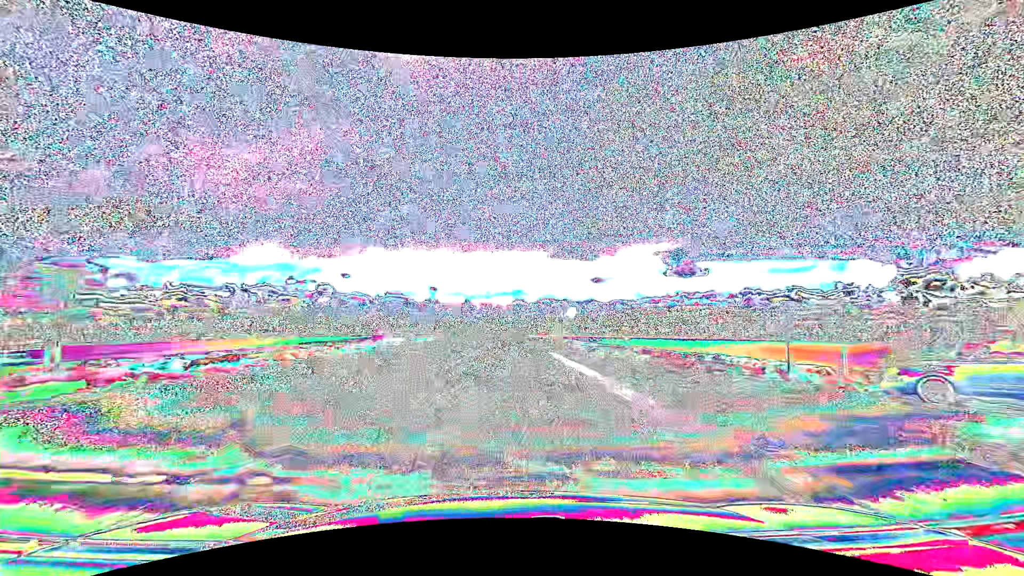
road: primary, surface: asphalt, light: Day
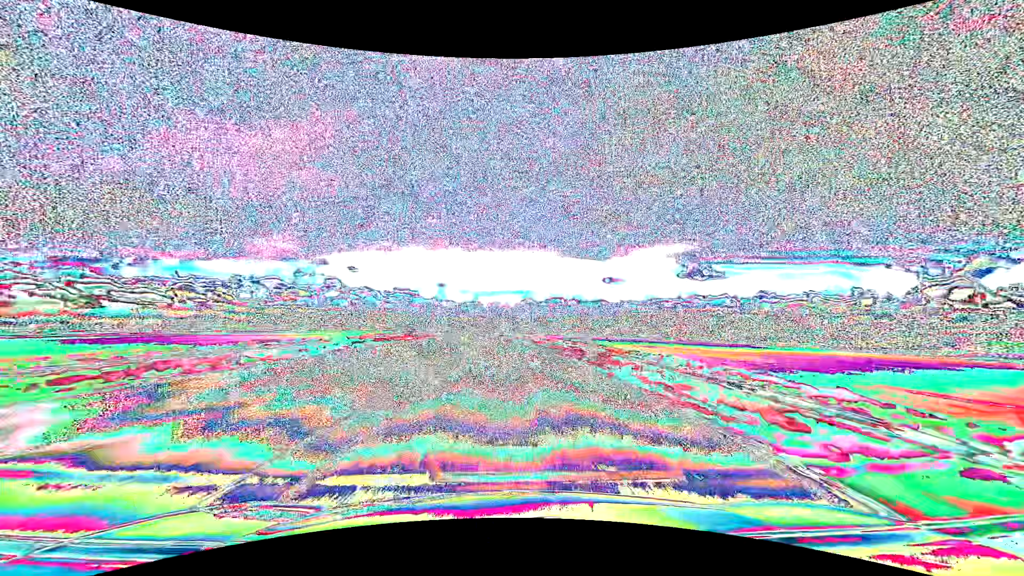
(-0.3, +63.2) m; -1°
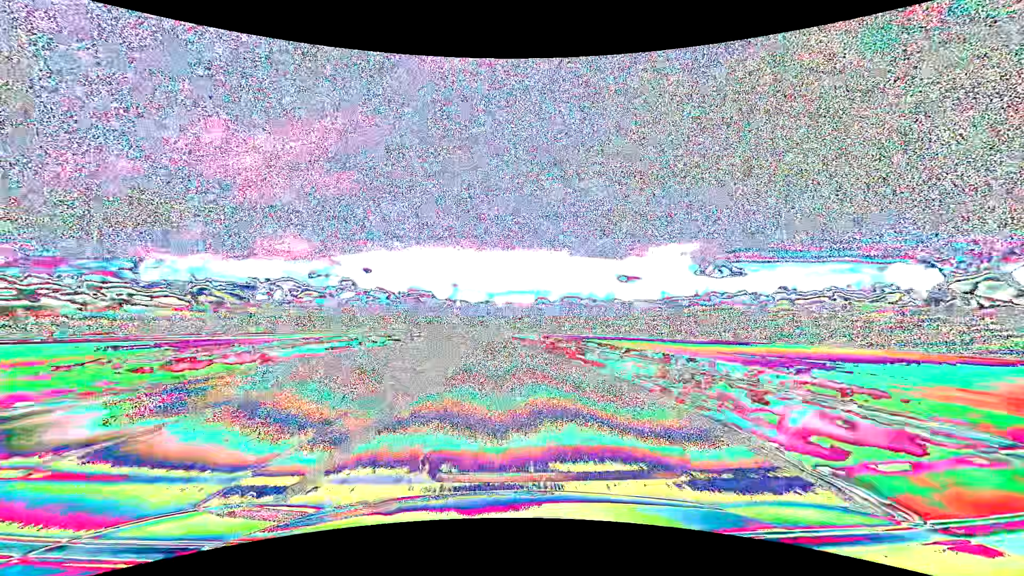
(-0.3, +31.6) m; -1°
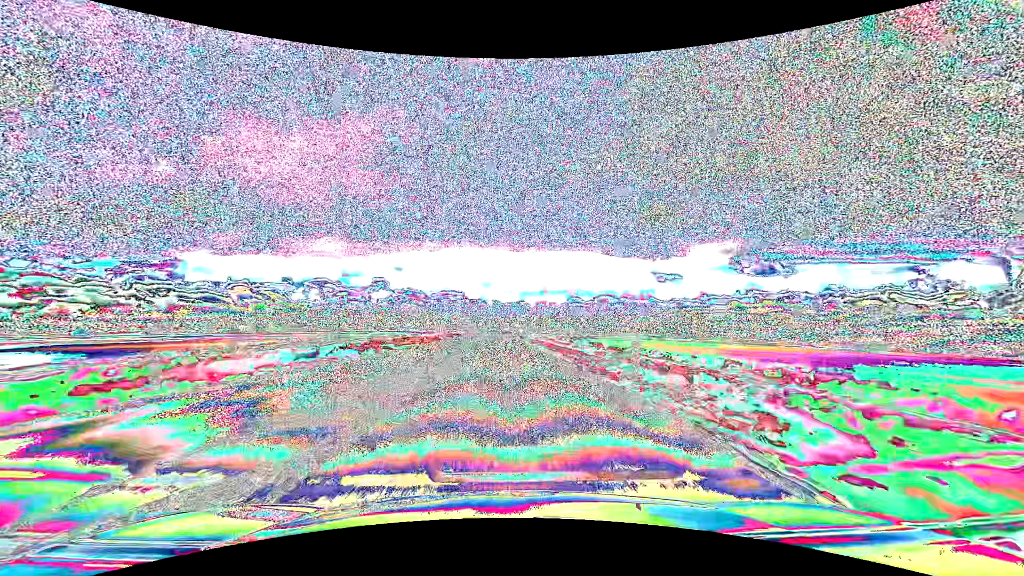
(-3.7, +79.0) m; -4°
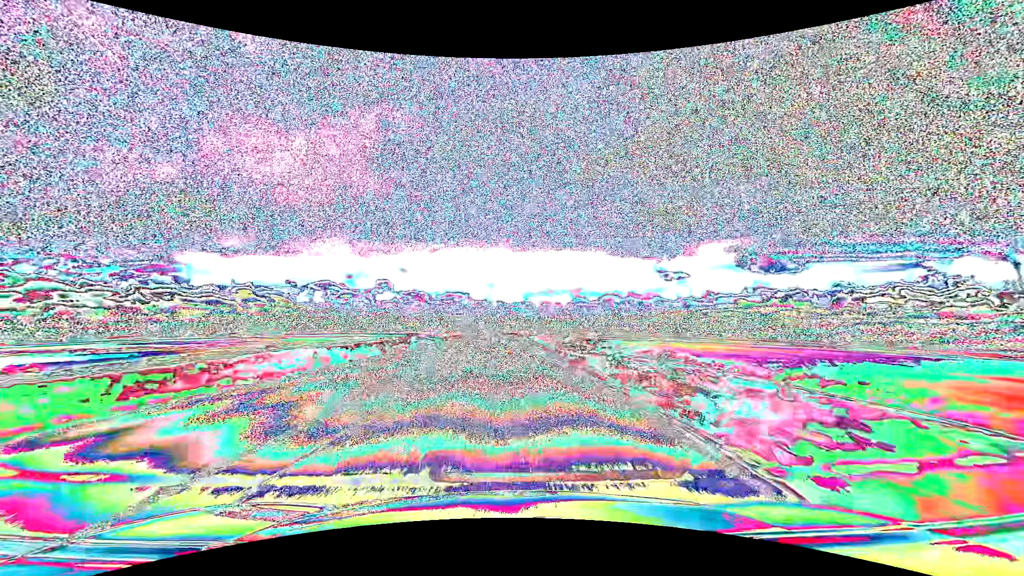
(-0.1, +31.7) m; 0°
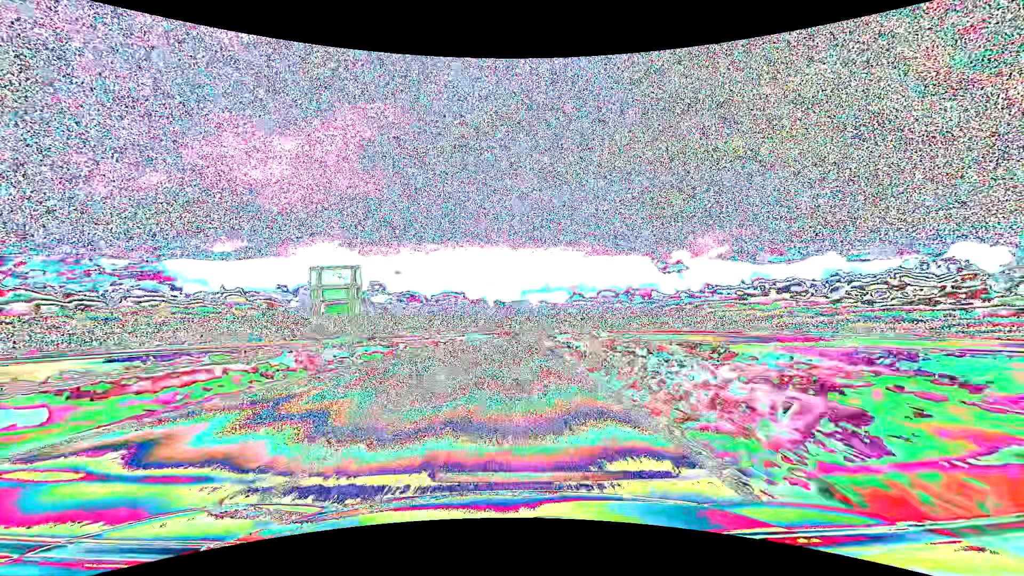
(-0.2, +63.4) m; 0°
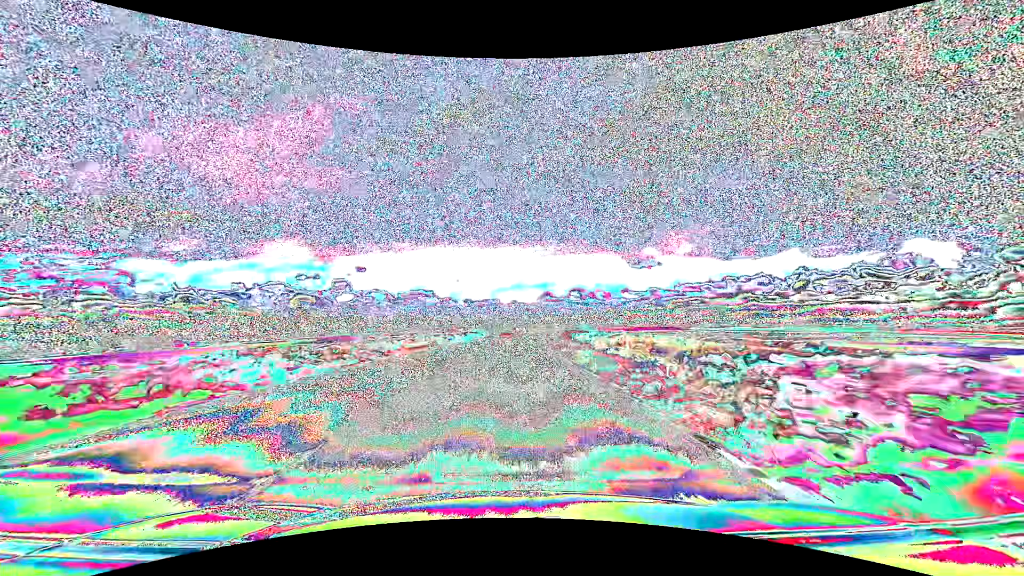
(+2.2, +79.2) m; +3°
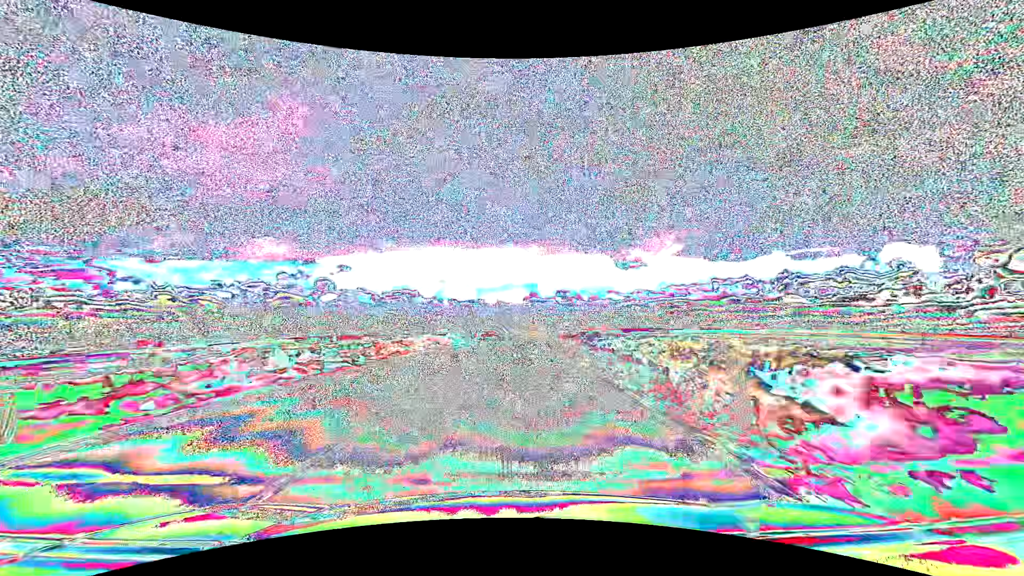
(+0.4, +31.7) m; +1°
(0, +10) (0, +20) (+1, +30) (+1, +40) (+2, +50) (+2, +60) (+3, +70) (+4, +80) (+5, +90) (+6, +100) m
